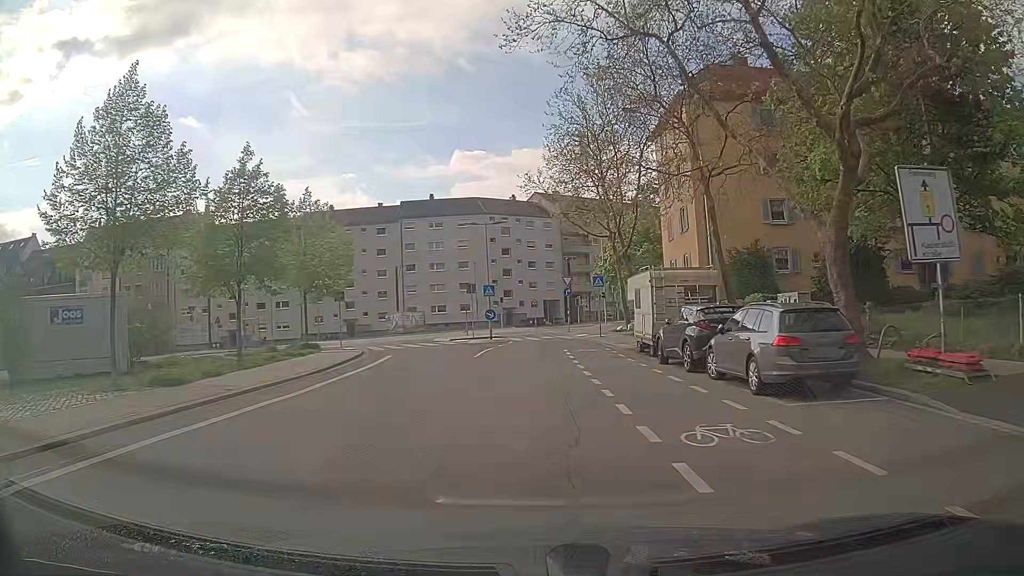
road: tertiary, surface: asphalt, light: Day
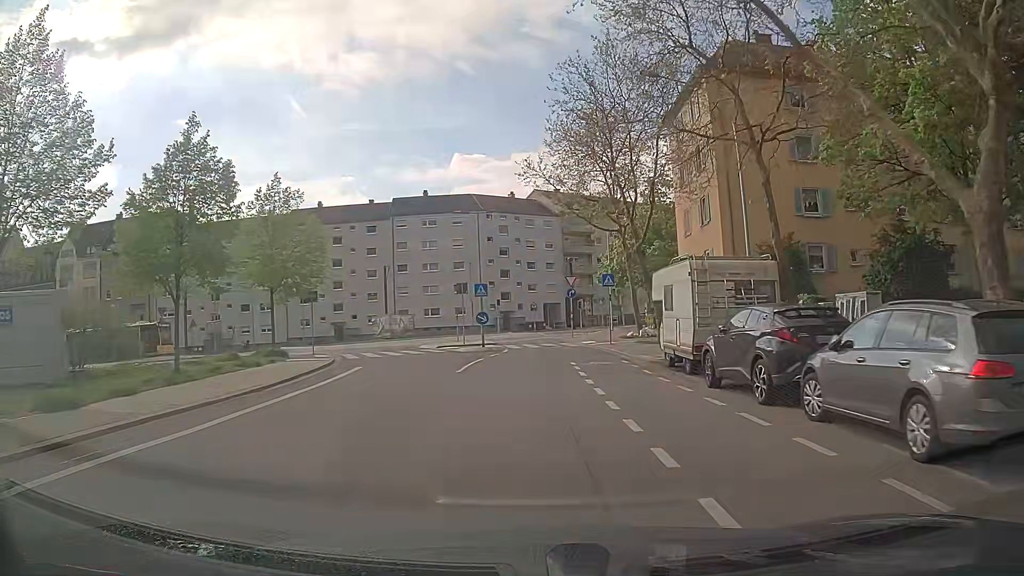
(0.0, +5.0) m; 0°
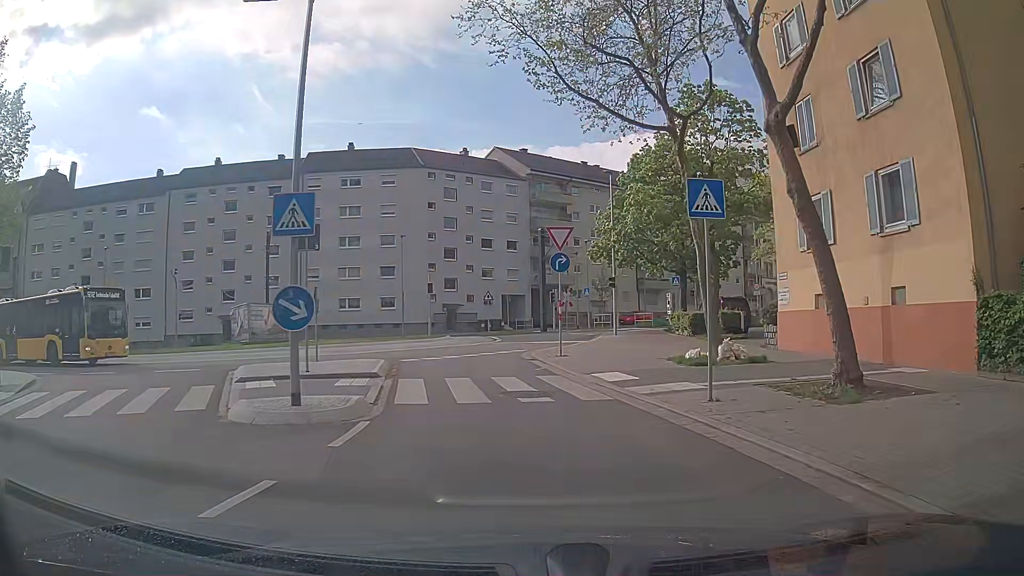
(+0.3, +21.1) m; +4°
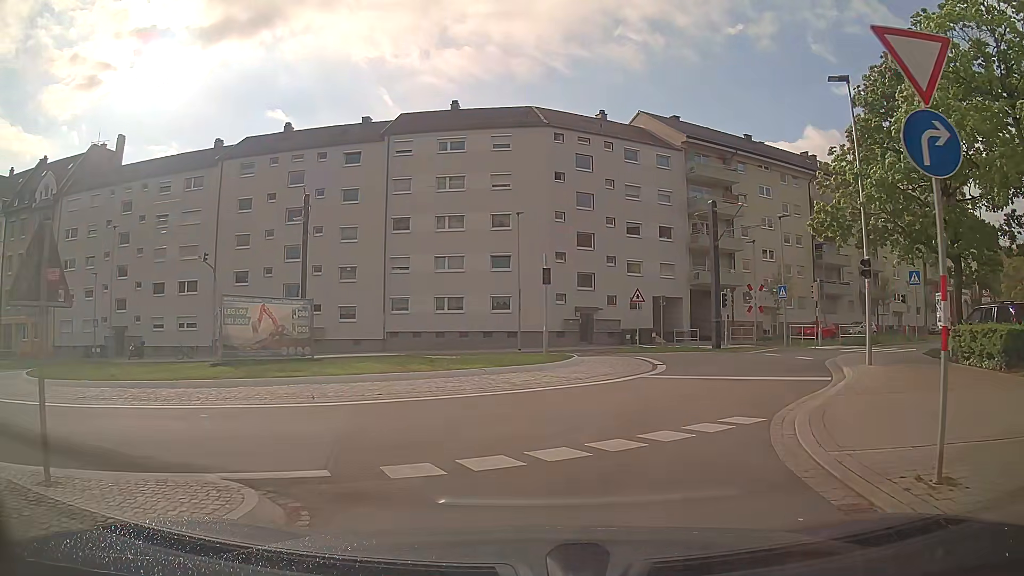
(-1.2, +14.4) m; -13°
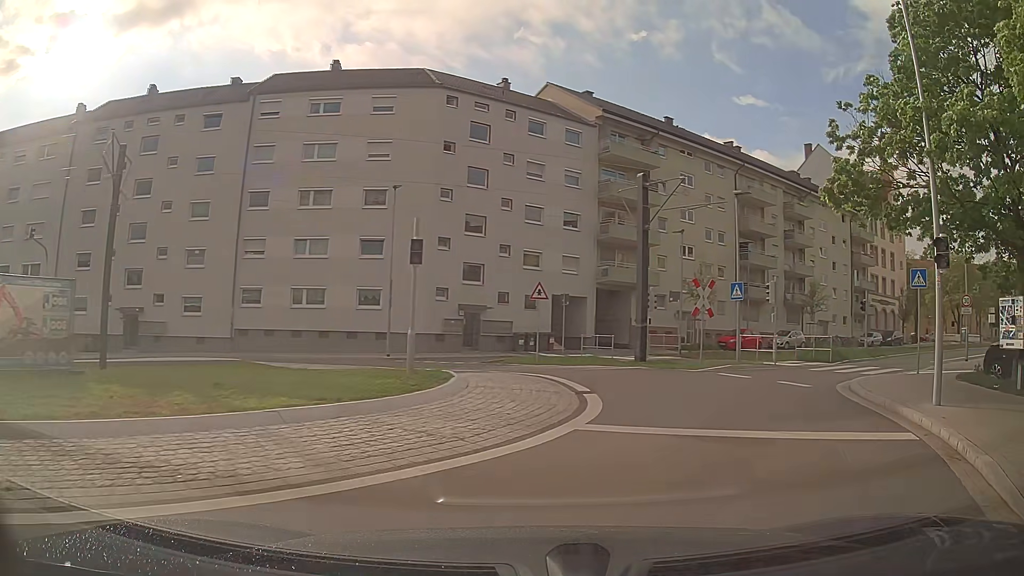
(+0.3, +7.7) m; +10°
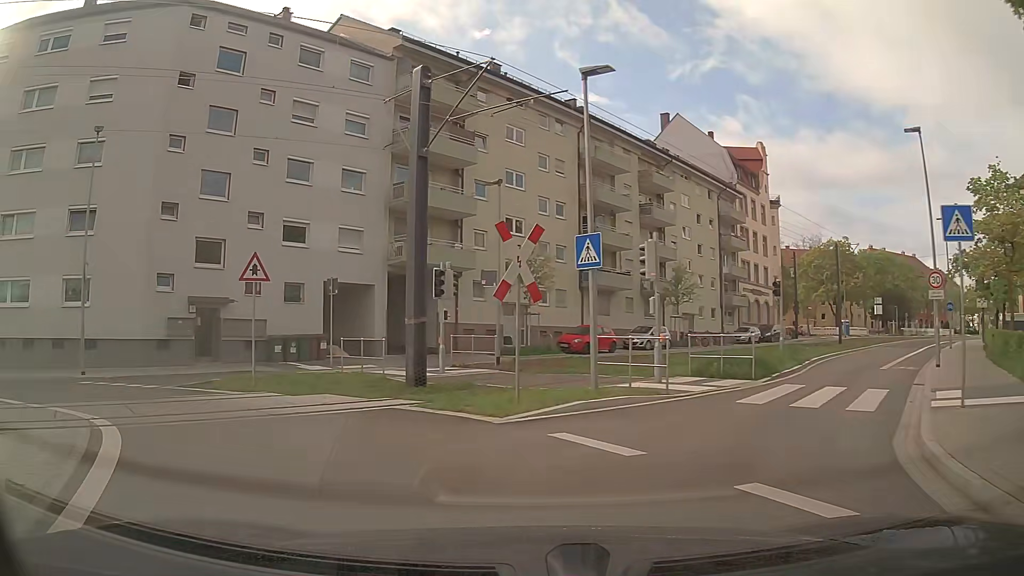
(+2.9, +11.1) m; +14°
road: secondary
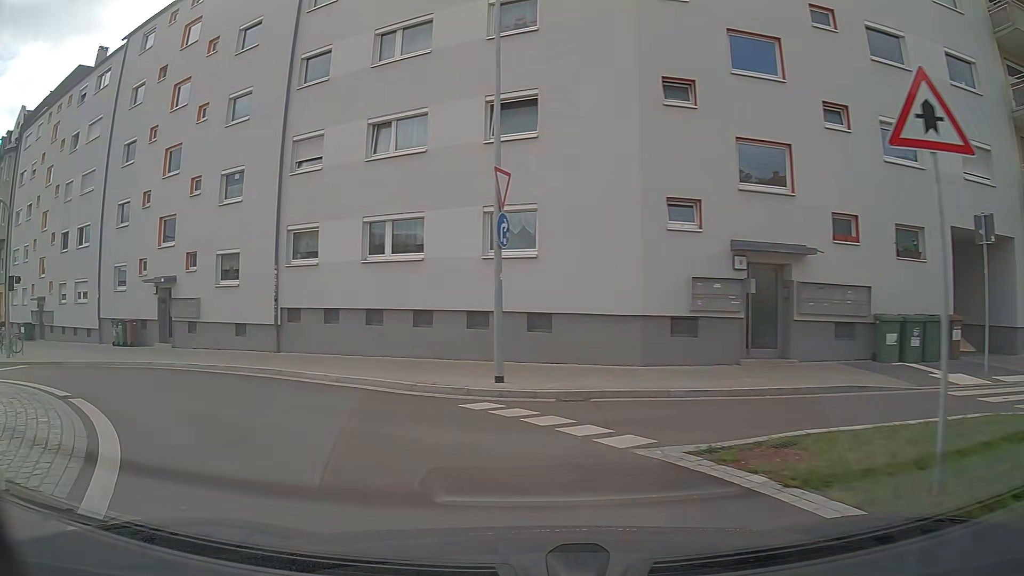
(-4.3, +10.8) m; -47°
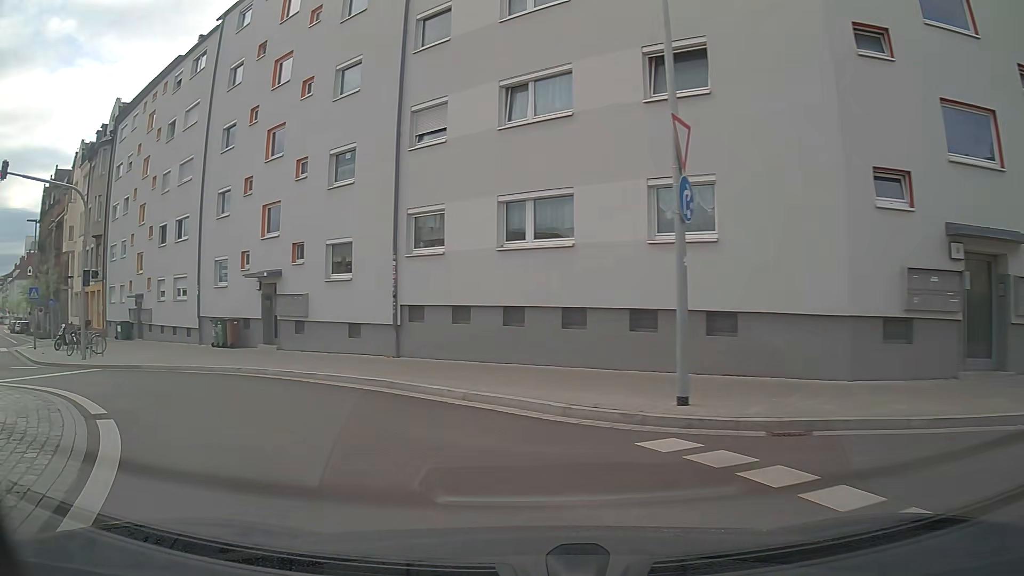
(-0.3, +3.0) m; -12°
